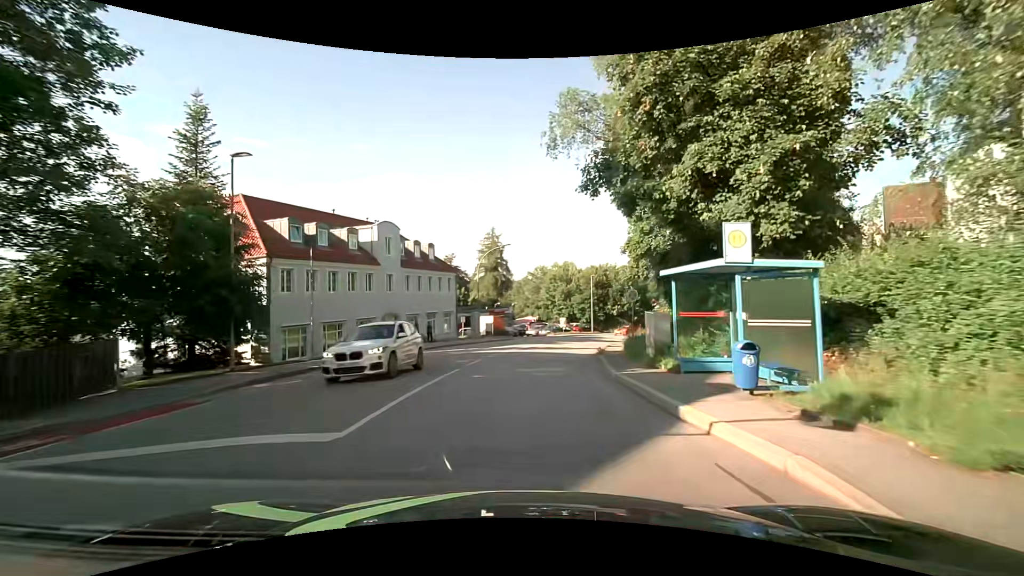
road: tertiary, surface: asphalt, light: Day
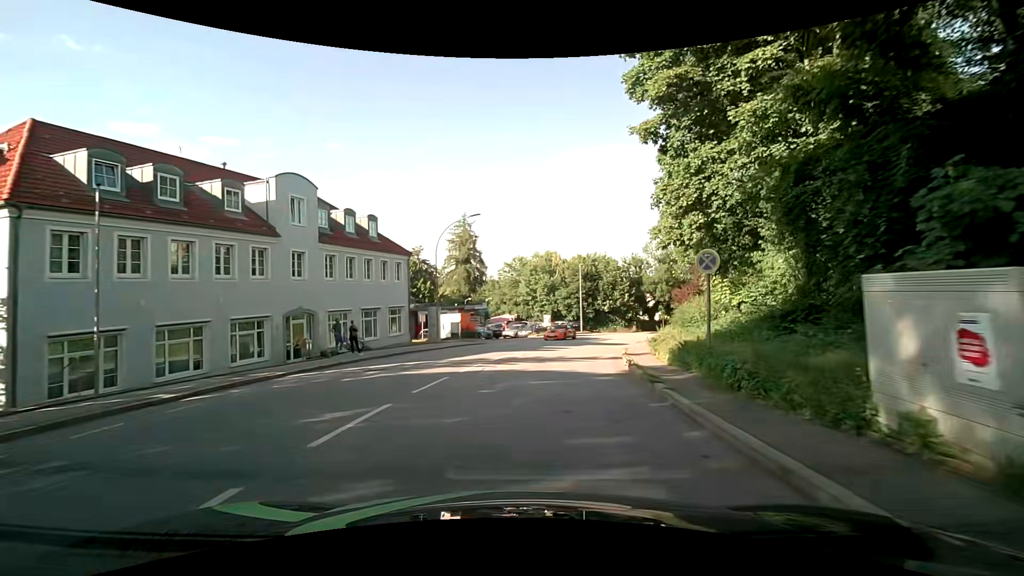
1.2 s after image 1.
(+0.3, +12.1) m; +3°
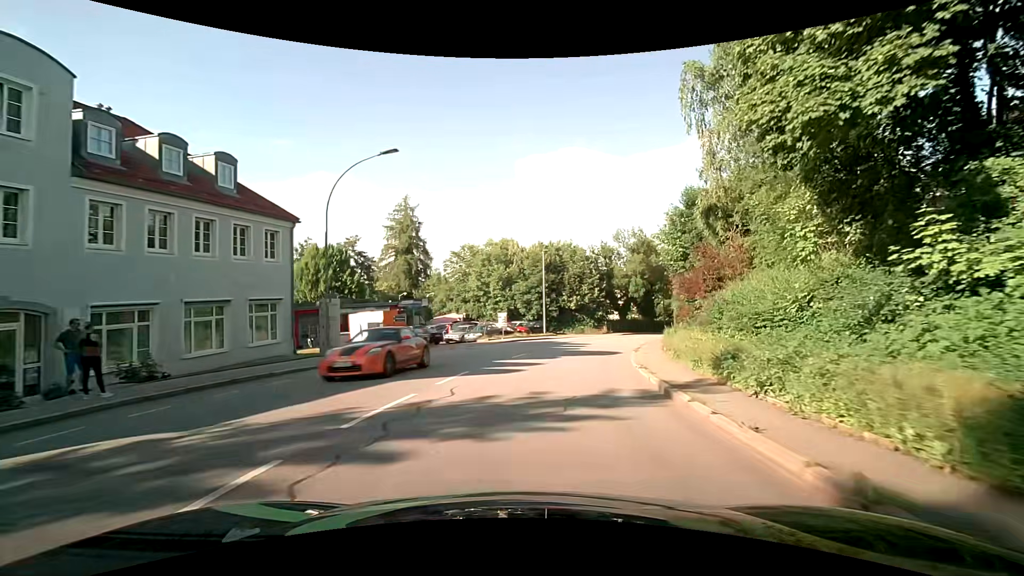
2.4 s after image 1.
(+0.4, +12.2) m; +4°
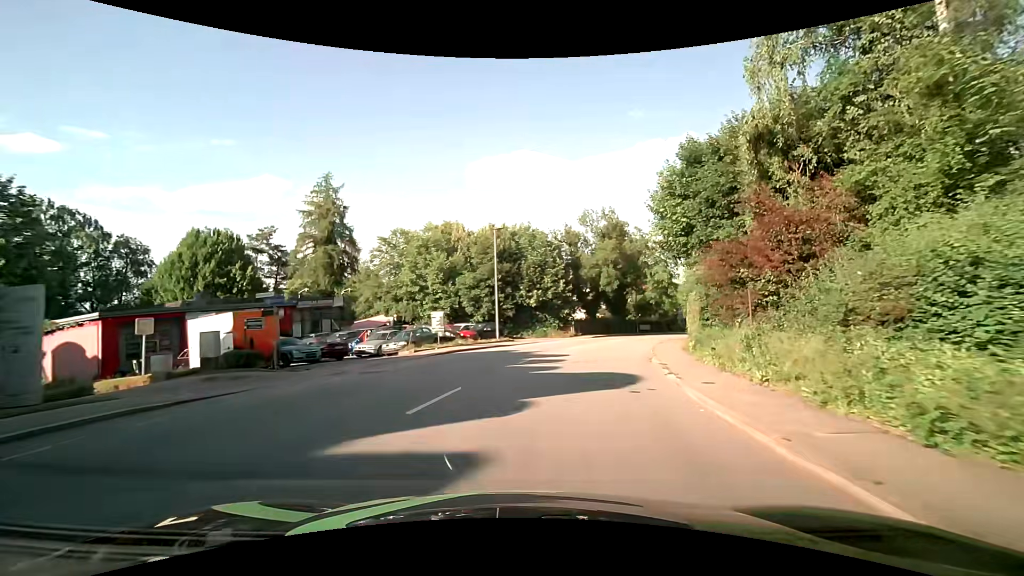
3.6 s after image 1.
(+0.8, +12.1) m; +6°
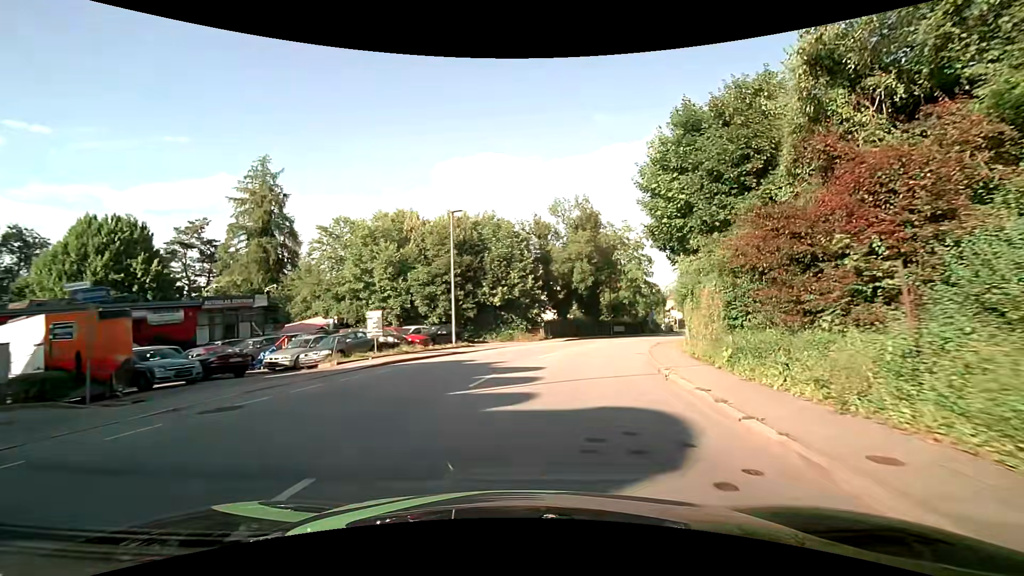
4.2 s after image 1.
(+0.2, +6.1) m; +4°
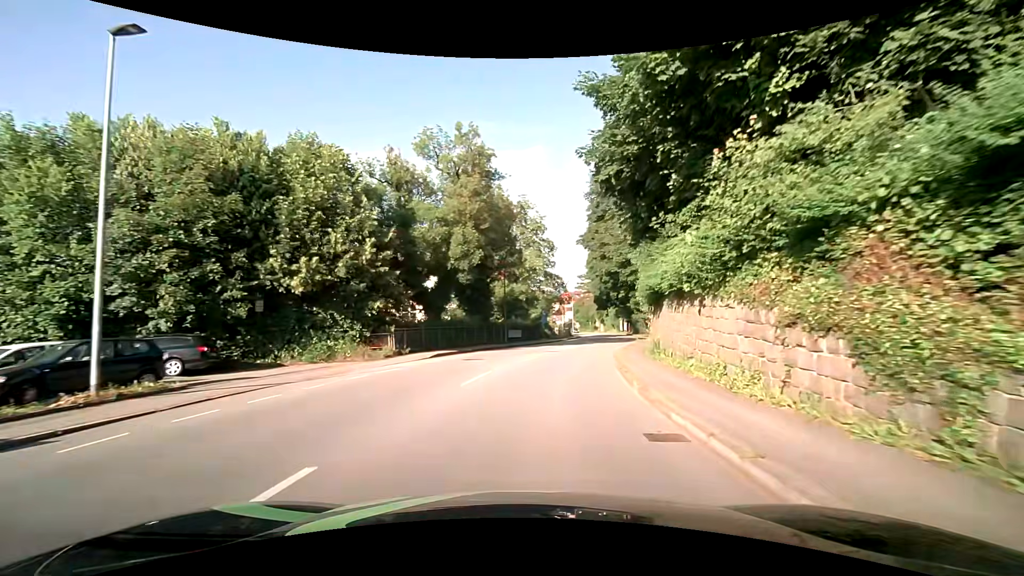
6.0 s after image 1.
(+2.2, +18.0) m; +13°
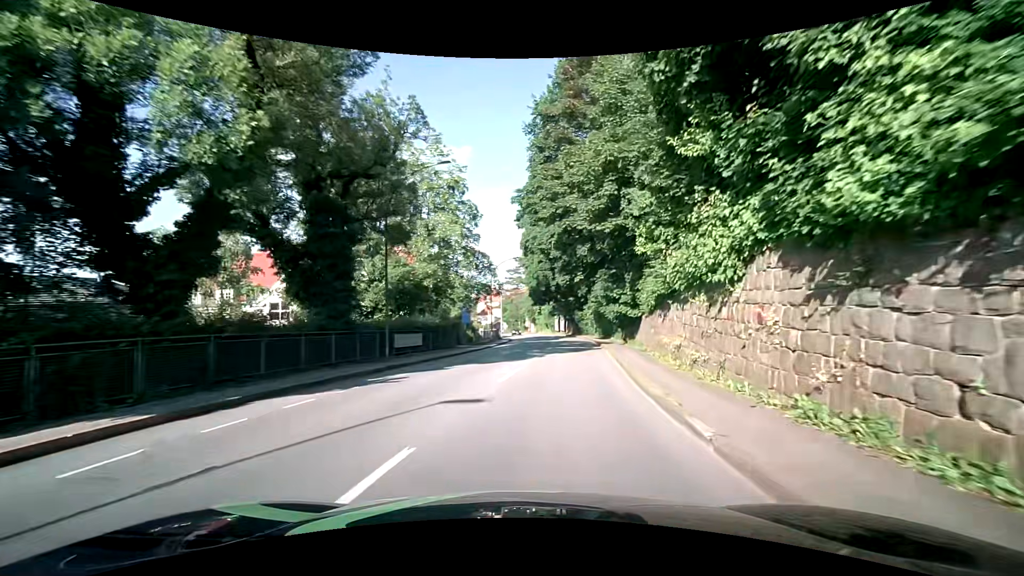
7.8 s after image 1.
(+1.3, +18.0) m; +9°
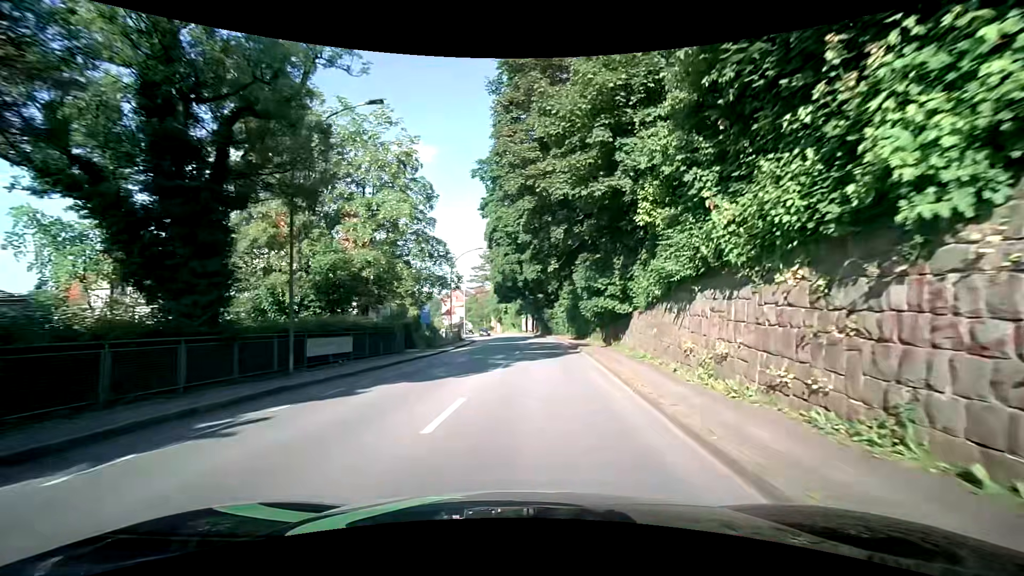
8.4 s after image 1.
(+0.2, +6.0) m; +4°
